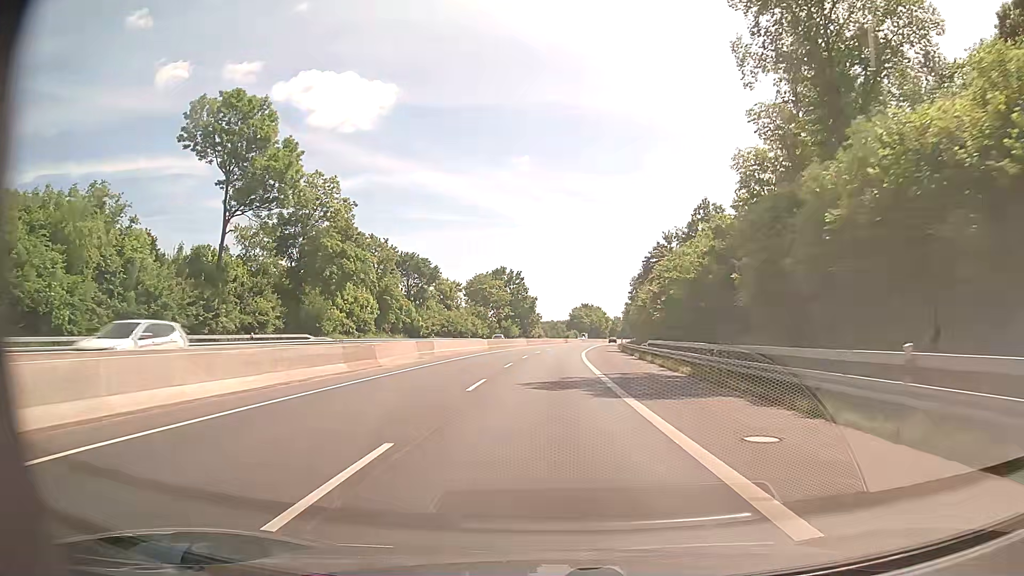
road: trunk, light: Day
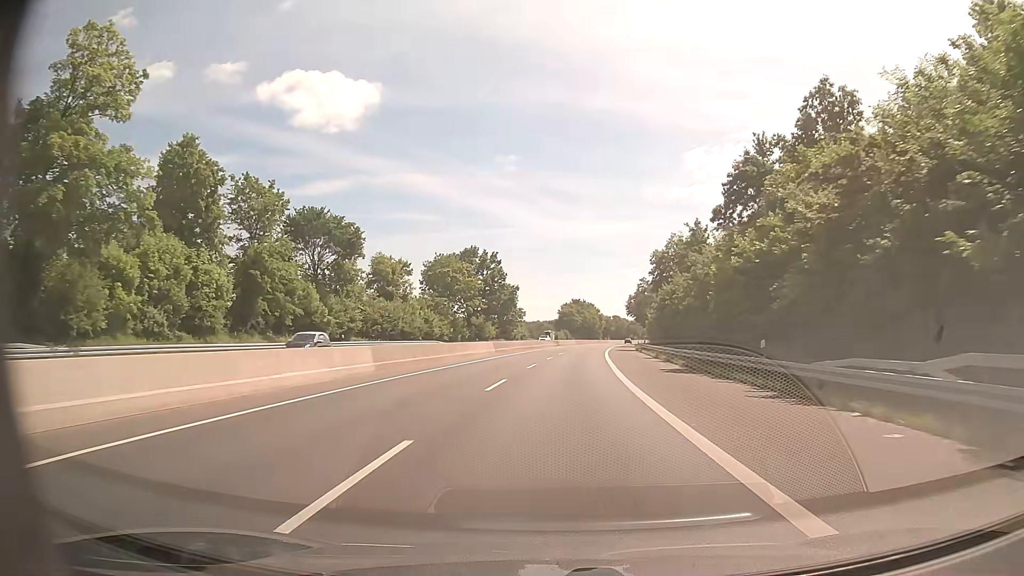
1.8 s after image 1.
(+0.8, +36.2) m; +2°
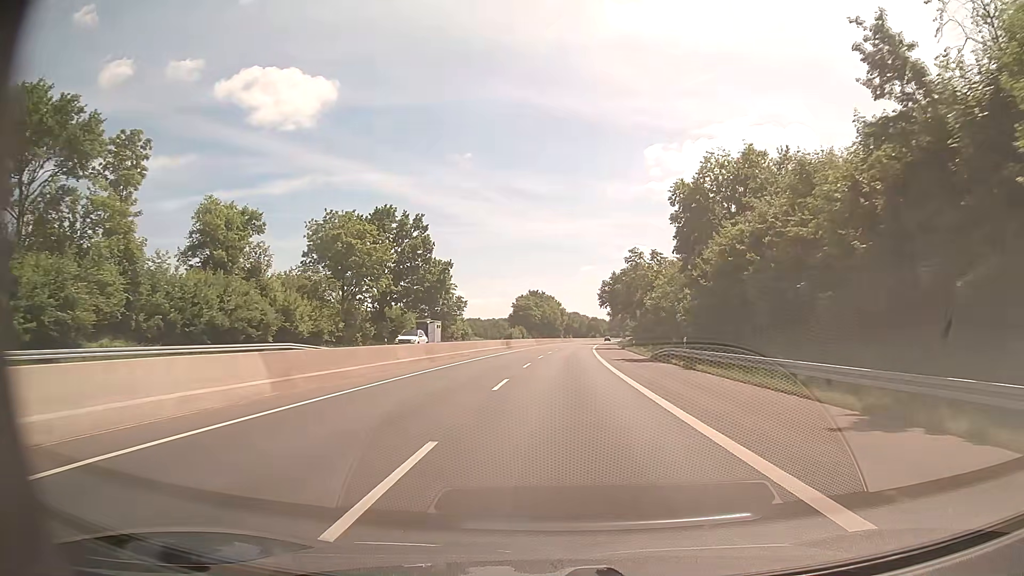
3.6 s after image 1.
(+1.0, +36.4) m; +3°
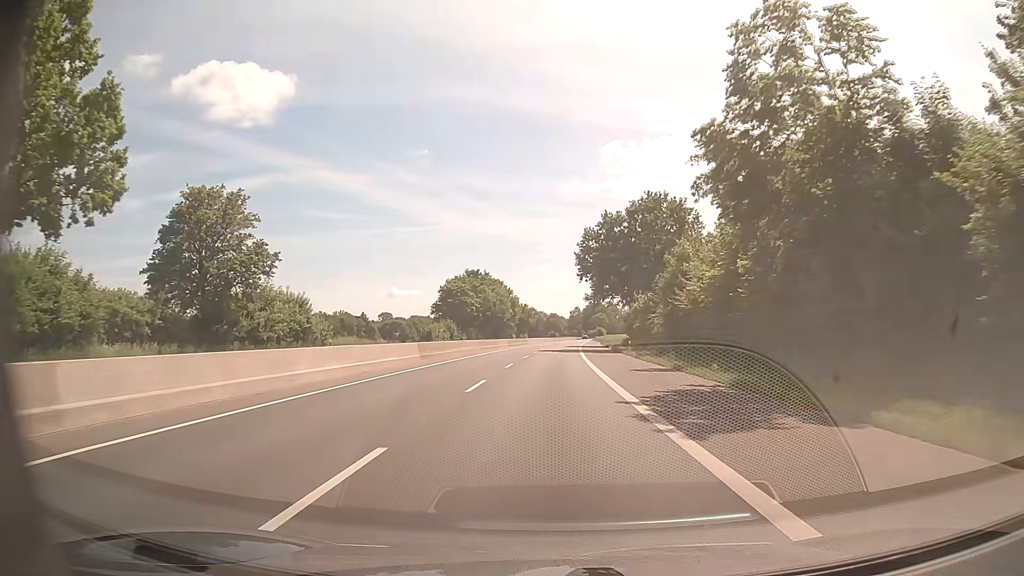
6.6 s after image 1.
(+2.5, +61.3) m; +4°
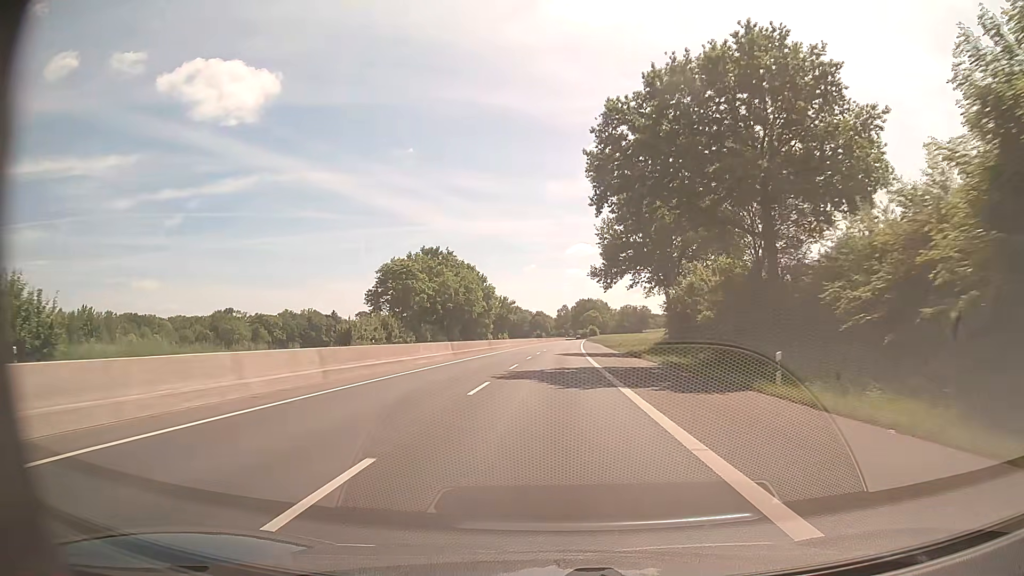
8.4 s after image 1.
(+0.4, +37.2) m; +1°
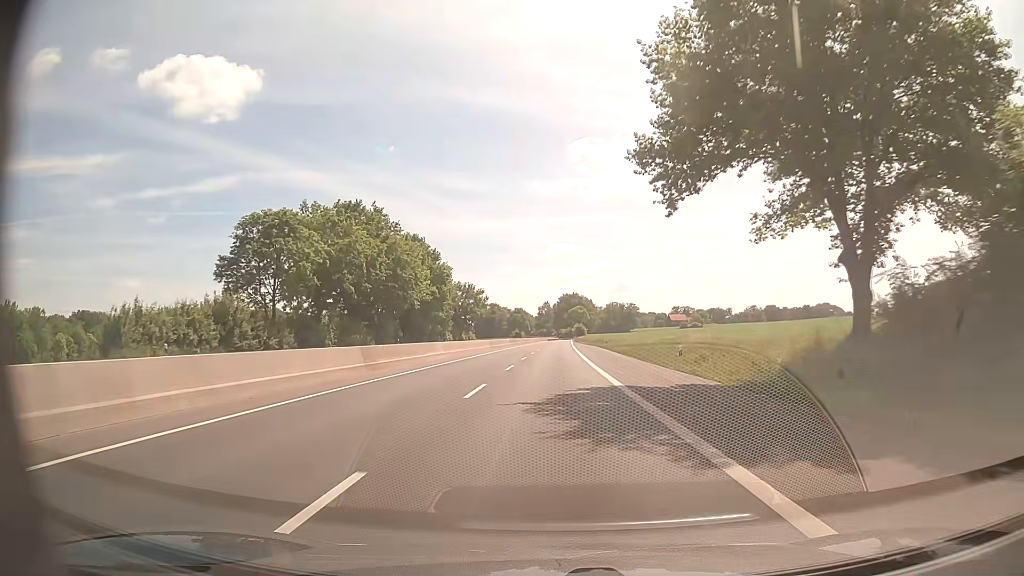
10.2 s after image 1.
(+0.5, +37.2) m; +2°
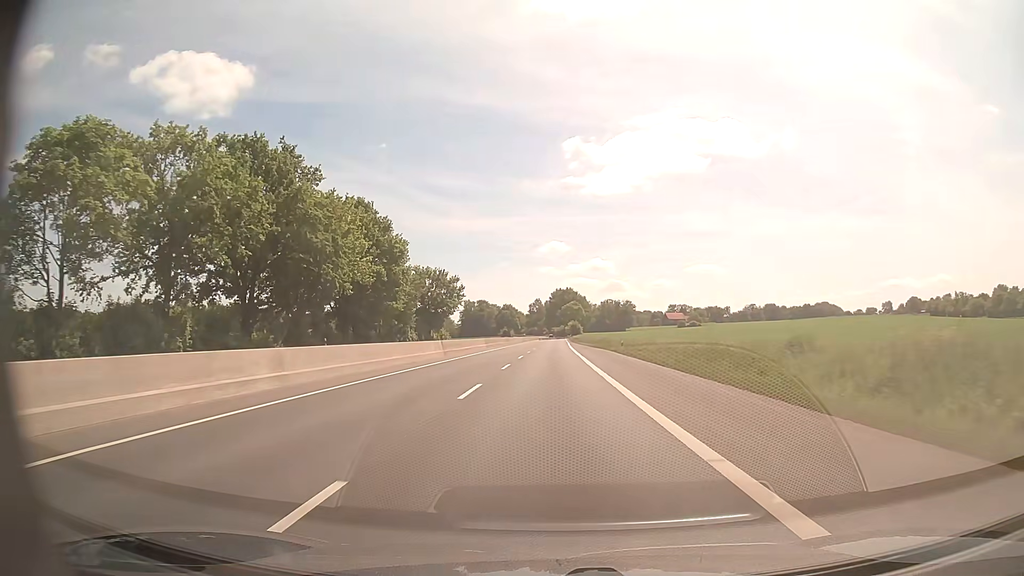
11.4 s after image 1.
(+0.3, +24.7) m; +1°
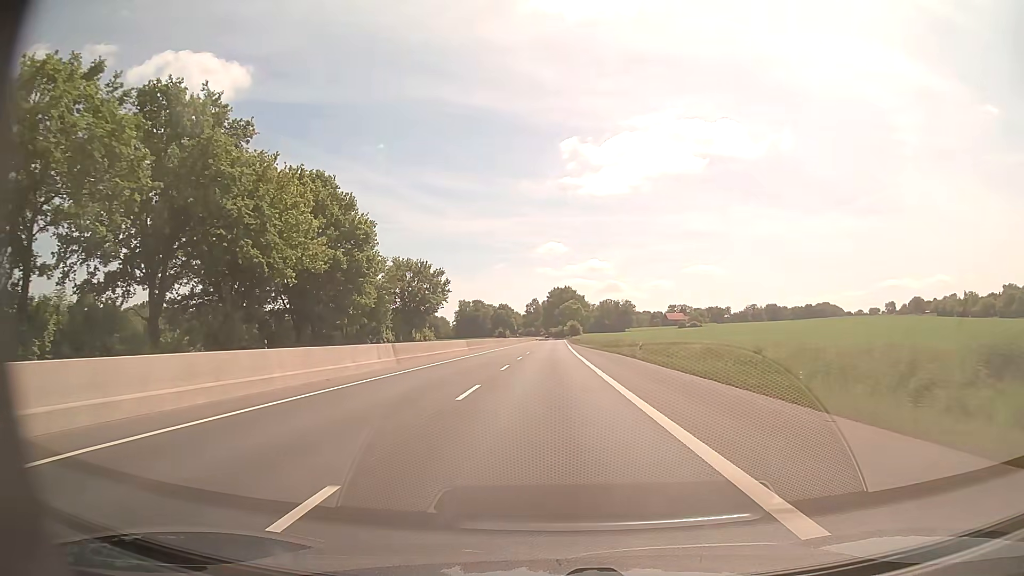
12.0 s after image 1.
(0.0, +12.4) m; 0°
(0, +10) (0, +20) (0, +30) (0, +40) (0, +50) (0, +60) (+1, +70) (+1, +80) (+1, +90) (+1, +100) m
